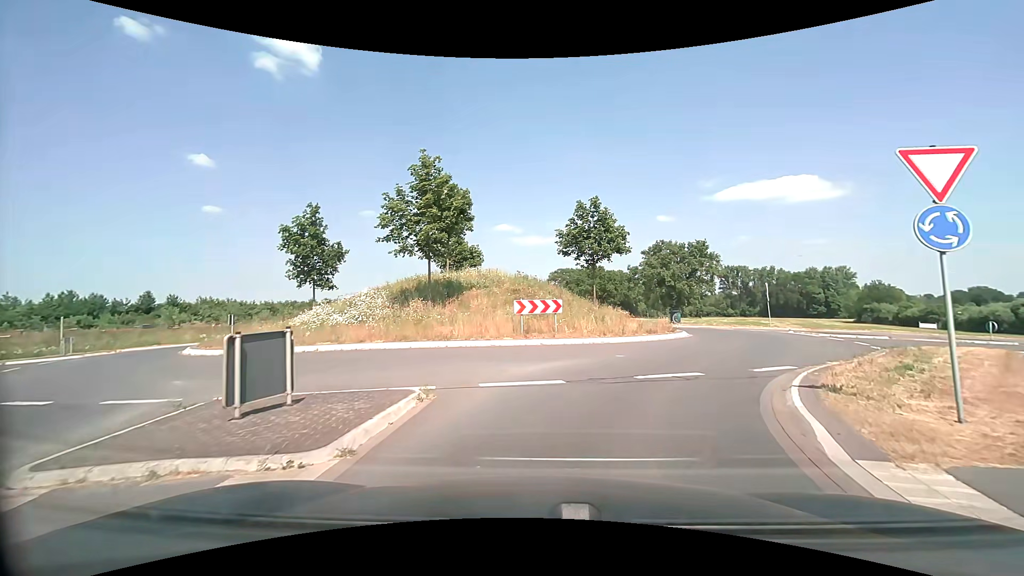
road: secondary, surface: asphalt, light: Day
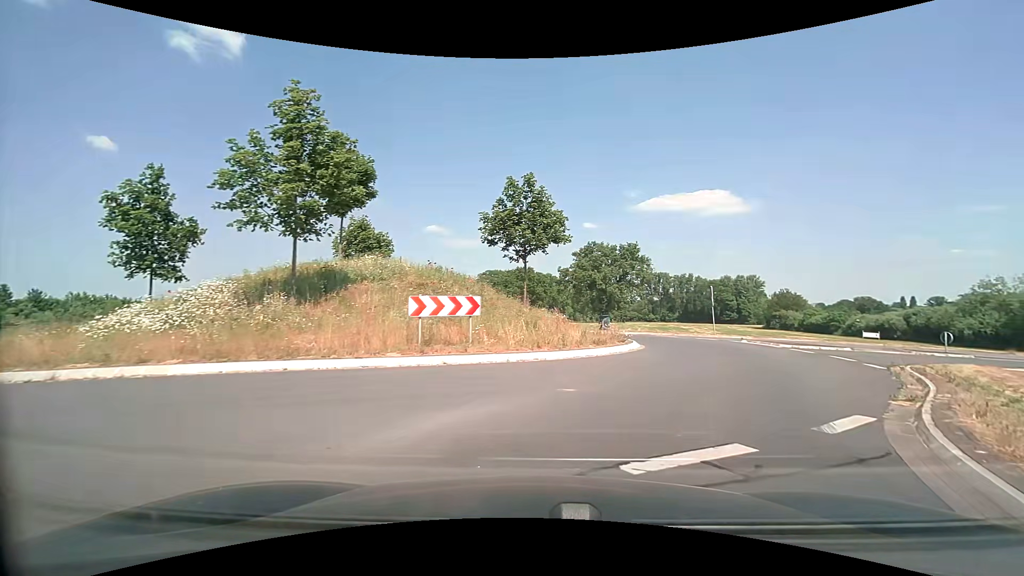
(+0.3, +6.0) m; +8°
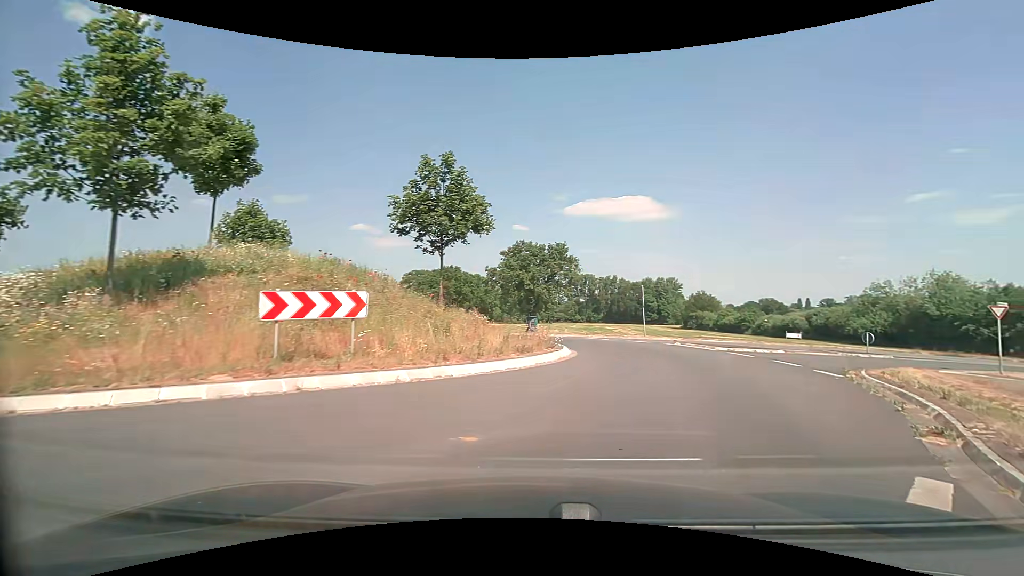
(+0.2, +3.2) m; +8°
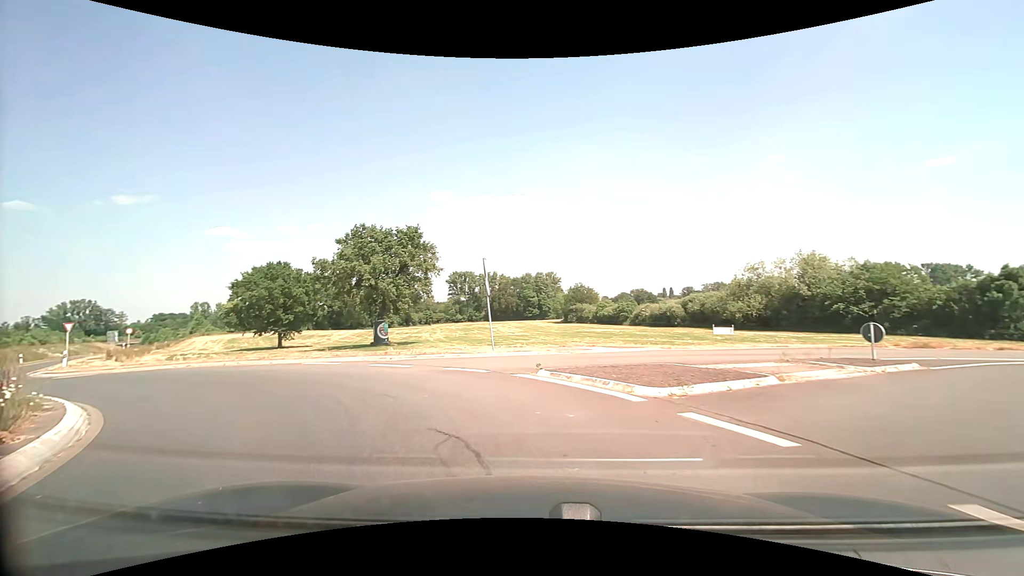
(+4.5, +15.1) m; +15°
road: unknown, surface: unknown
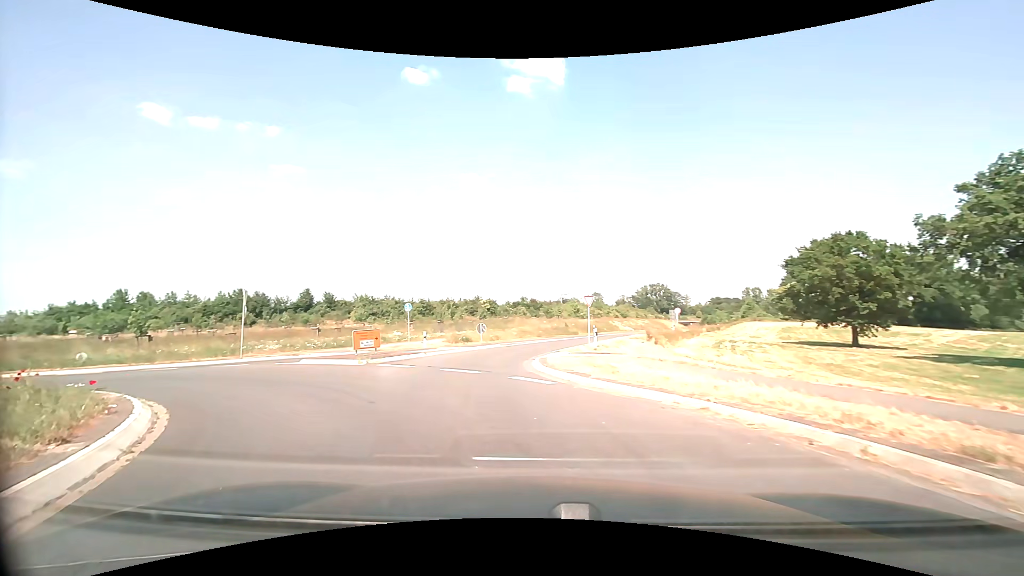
(-6.6, +13.5) m; -57°
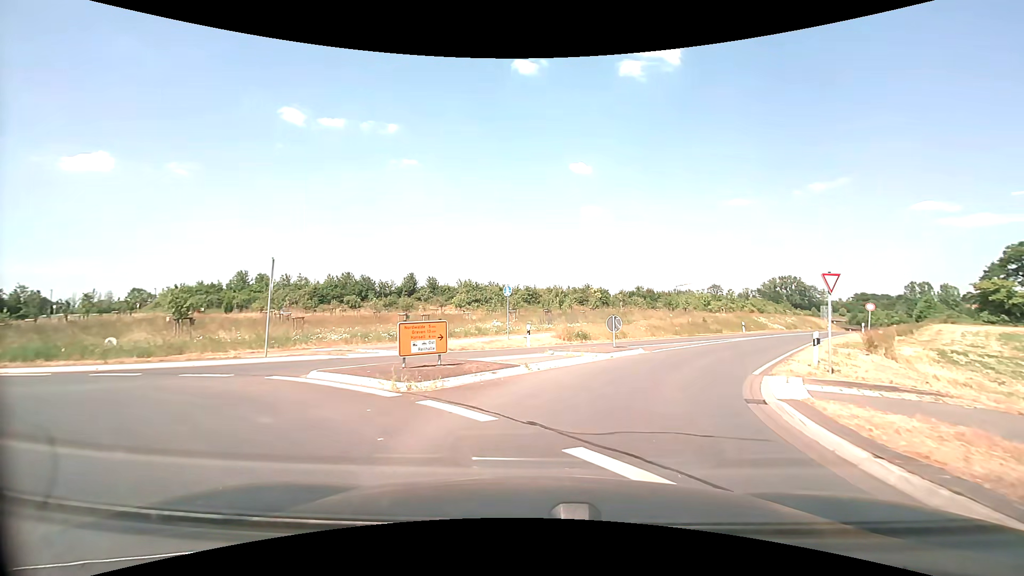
(-1.8, +9.6) m; -14°
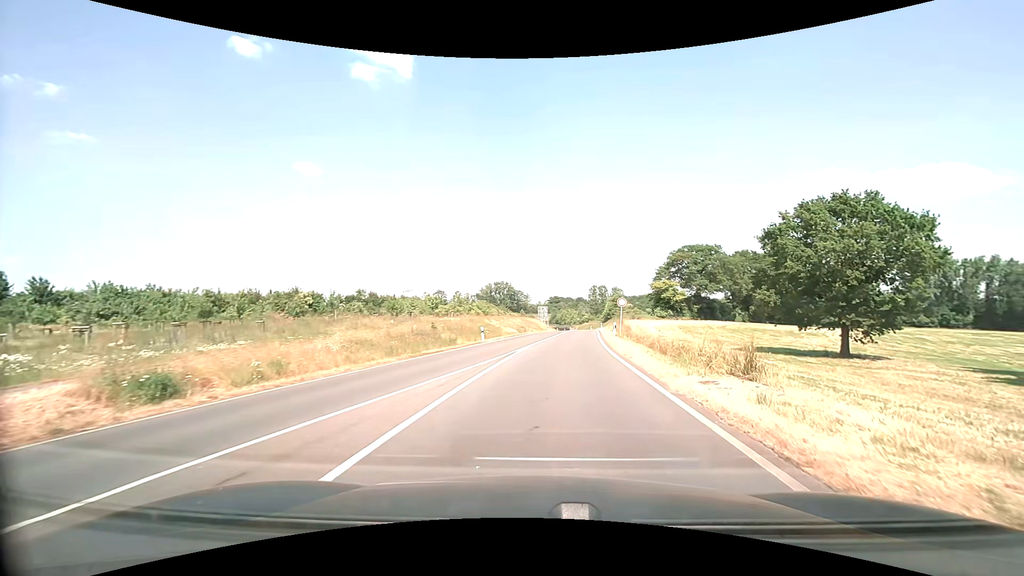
(+4.0, +16.5) m; +30°
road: secondary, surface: asphalt
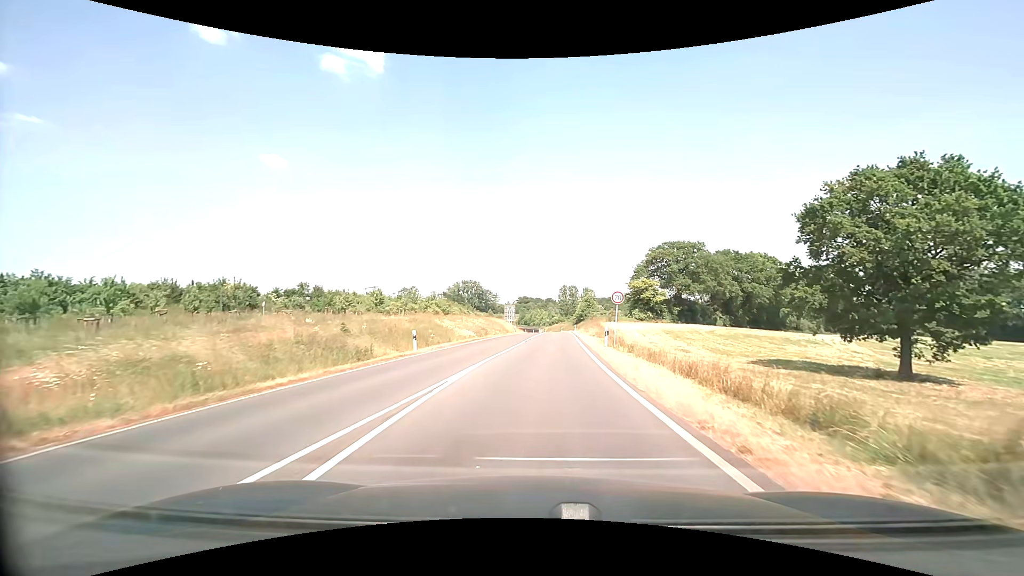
(+0.7, +11.3) m; +4°
(0, +10) (+1, +20) (+1, +30) (+2, +40) (+2, +50) (+3, +60) (+3, +70) (+4, +80) (+4, +90) (+5, +100) m
